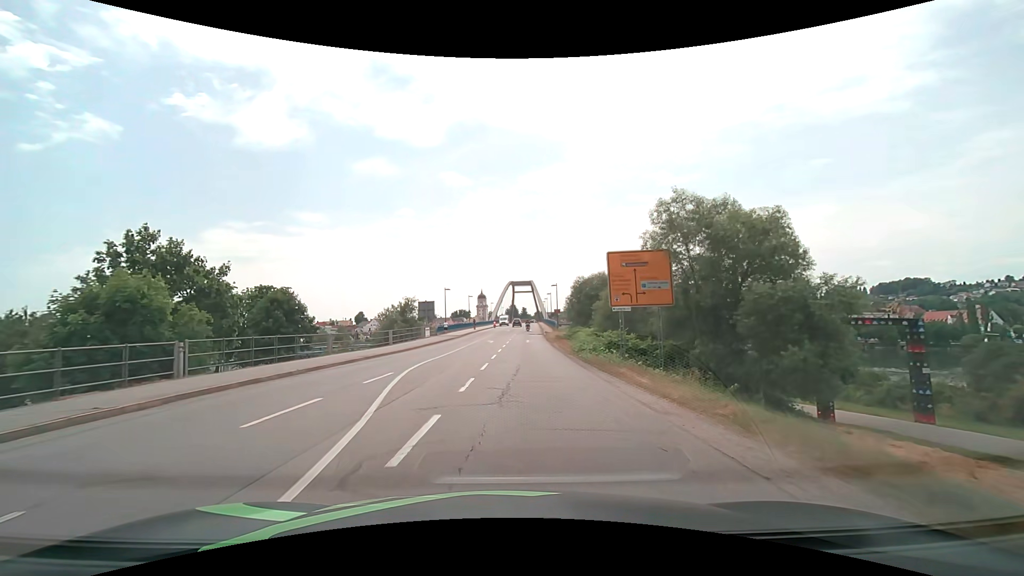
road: secondary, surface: asphalt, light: Day
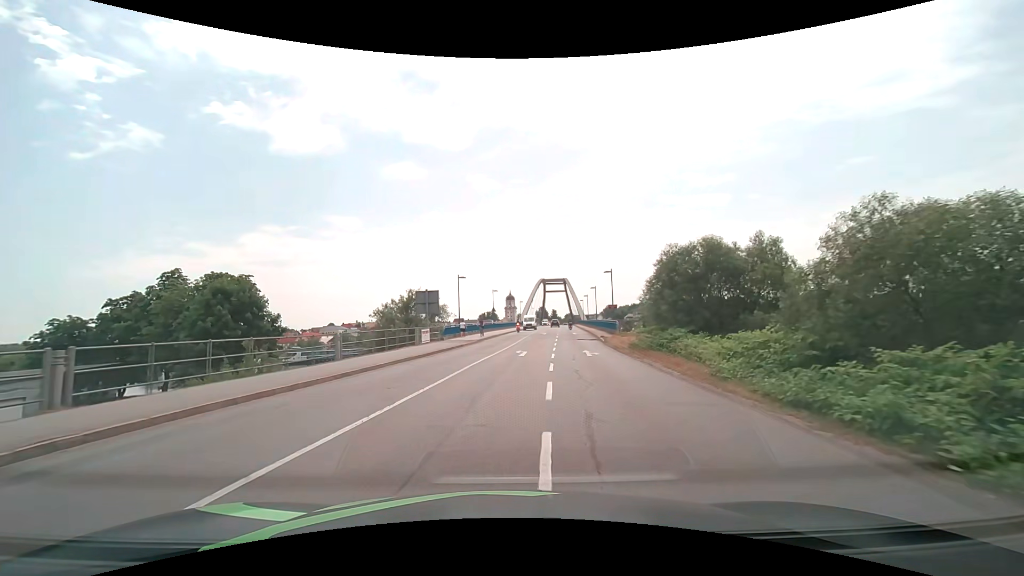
(-0.7, +19.5) m; -3°
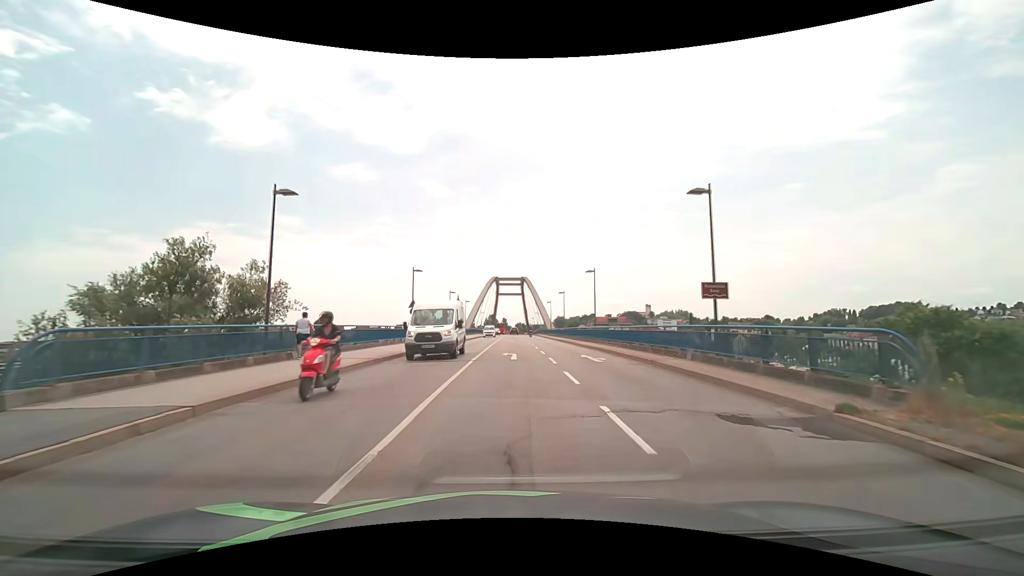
(+1.4, +34.2) m; +6°
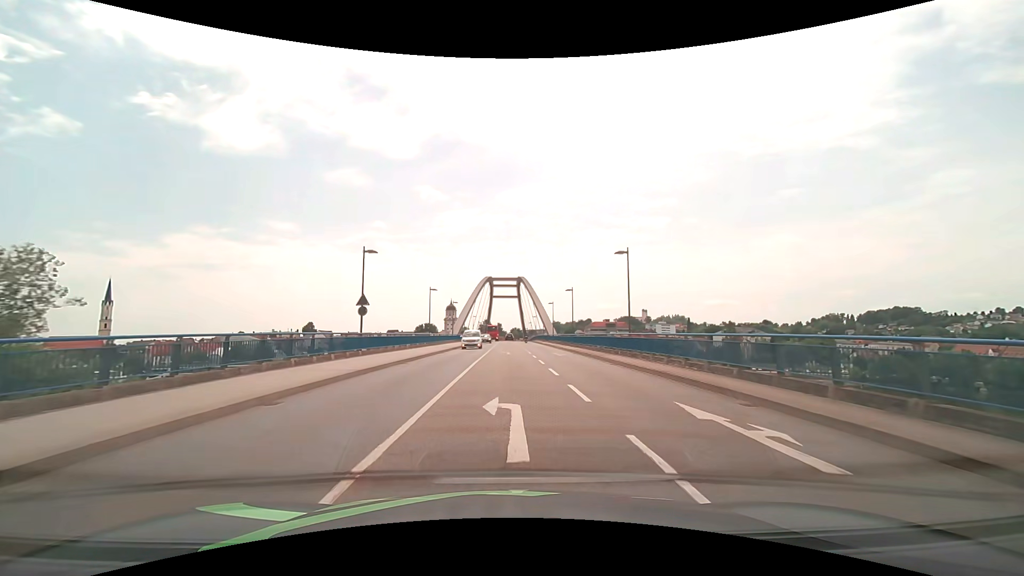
(+0.1, +13.9) m; 0°
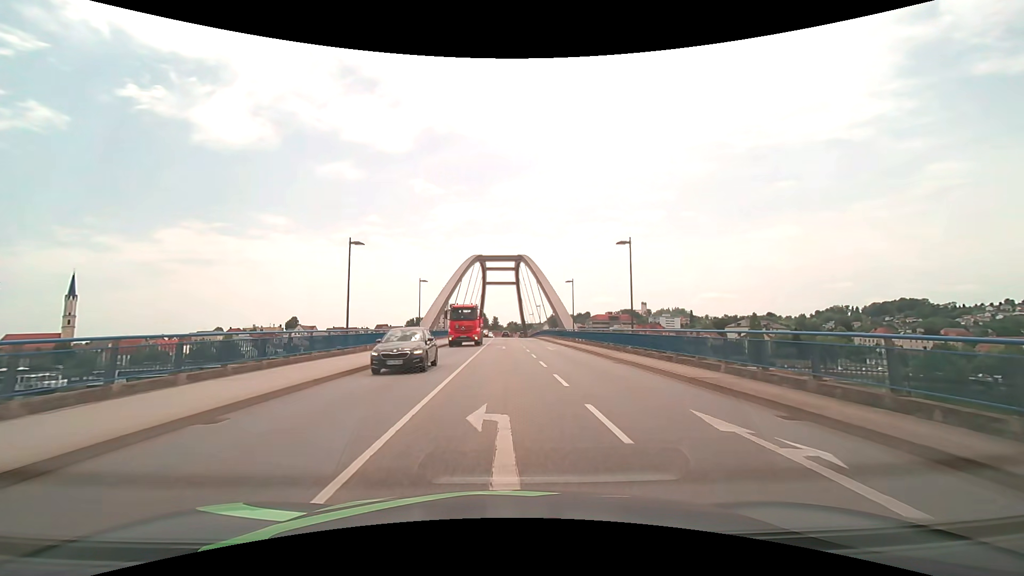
(+0.2, +27.7) m; +1°
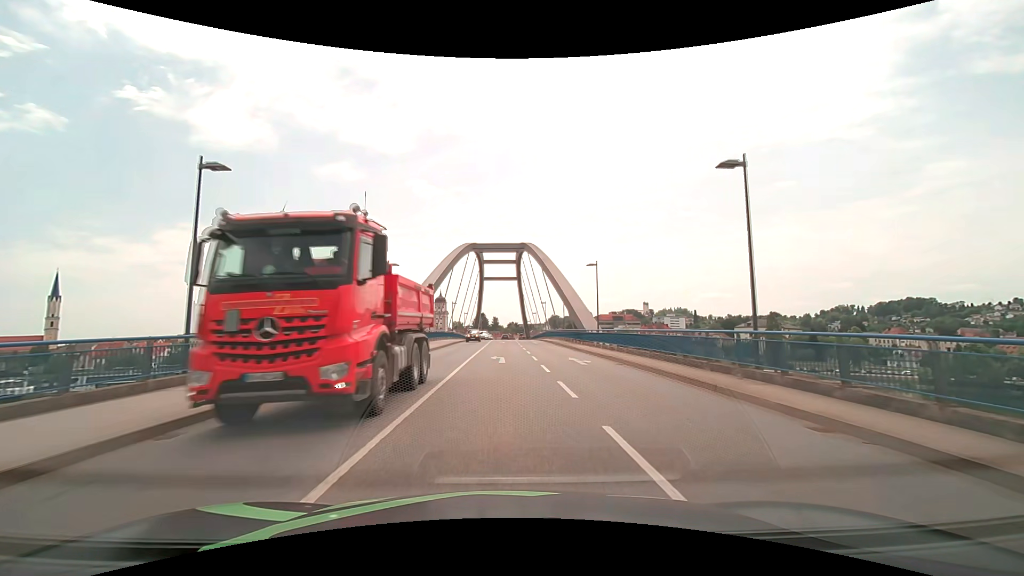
(0.0, +14.0) m; 0°
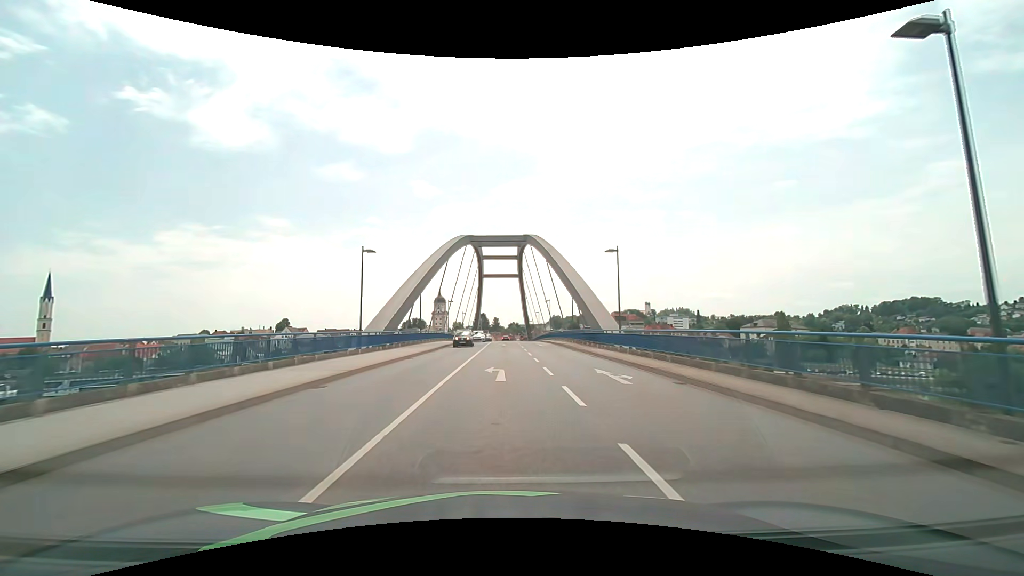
(0.0, +7.0) m; 0°
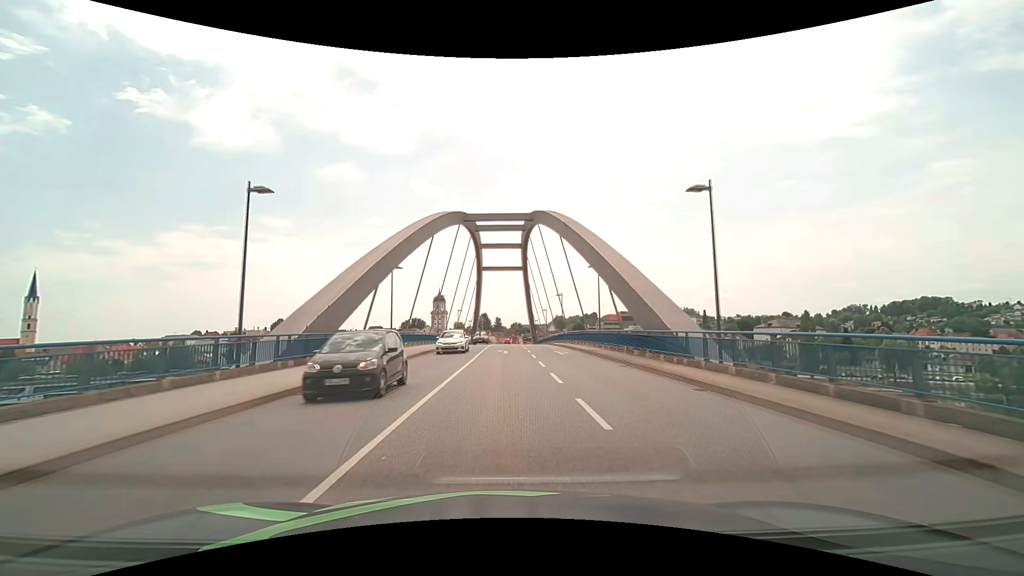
(0.0, +14.2) m; 0°
(0, +10) (0, +20) (0, +30) (0, +40) (0, +50) (0, +60) (0, +70) (0, +80) (0, +90) (0, +100) m
